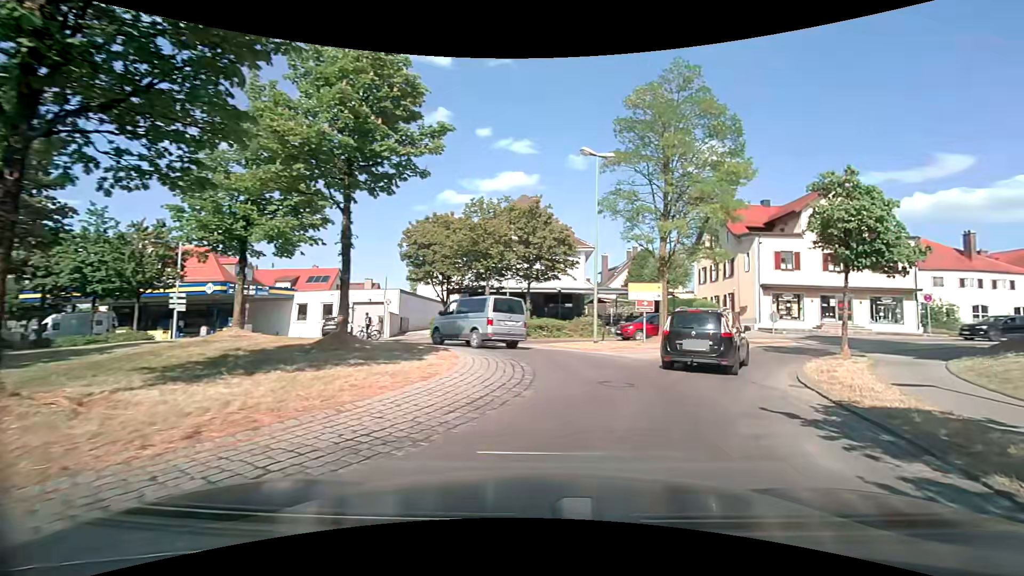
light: Day
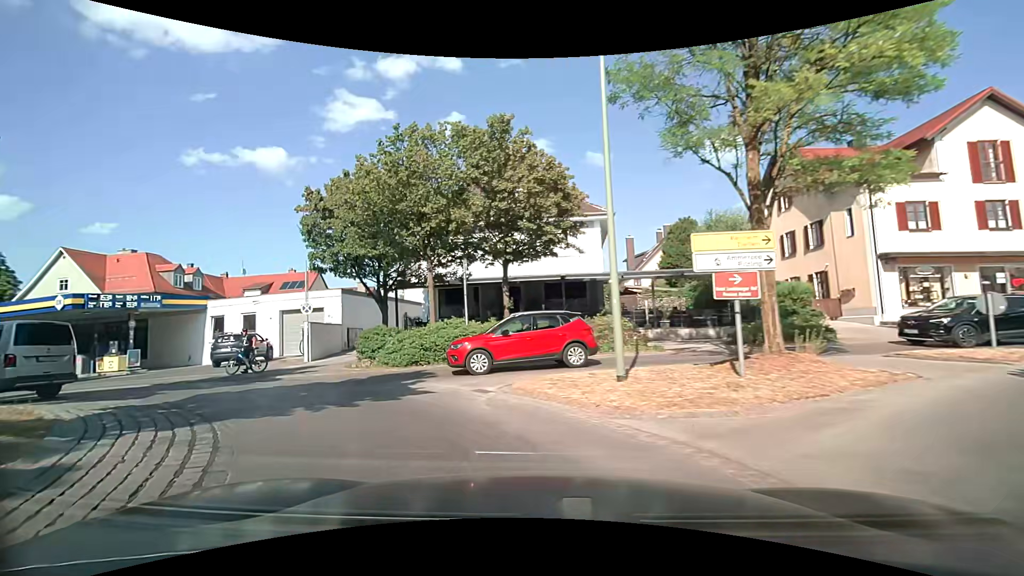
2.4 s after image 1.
(+1.6, +13.1) m; -4°
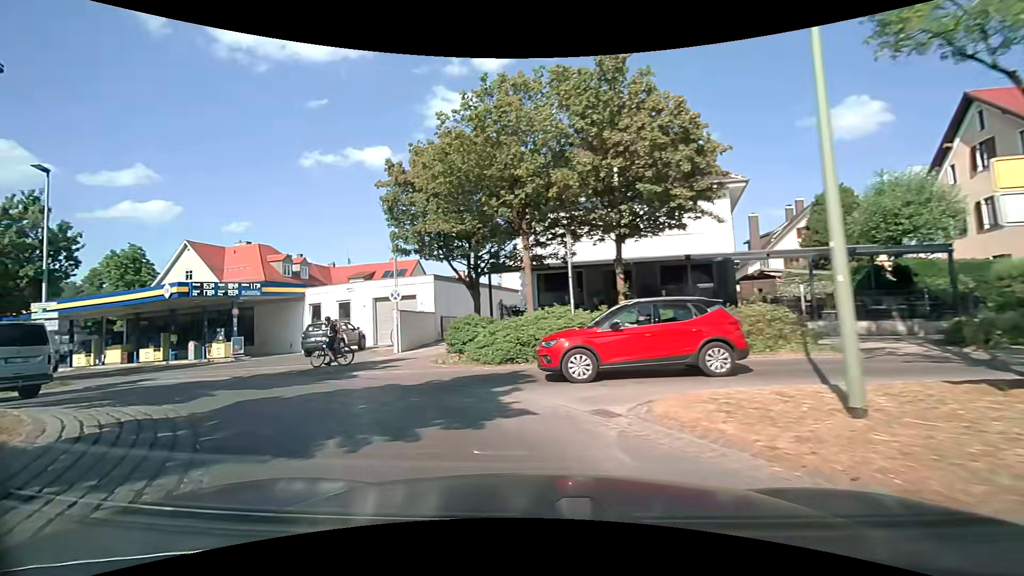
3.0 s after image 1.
(-0.3, +3.3) m; -11°
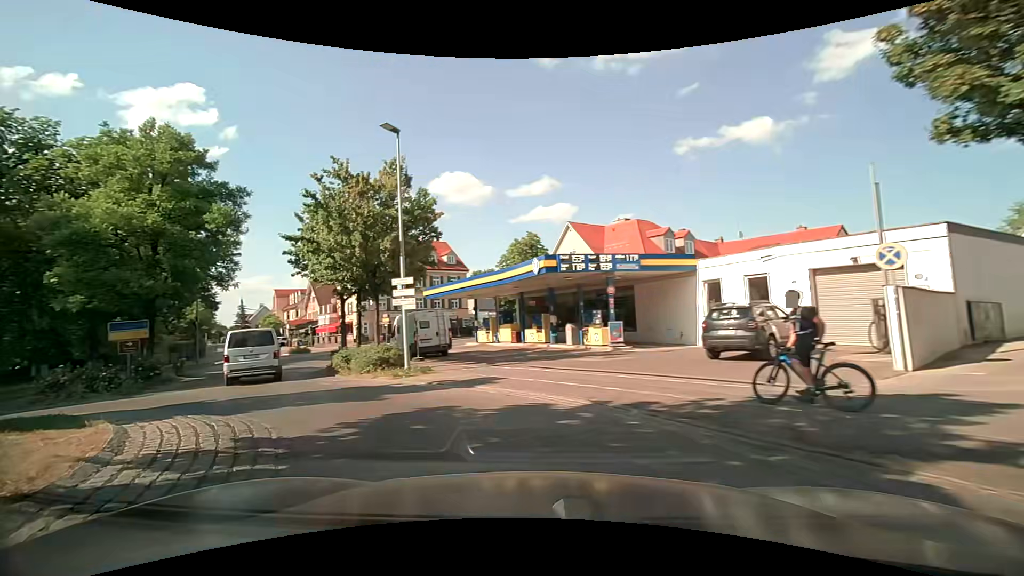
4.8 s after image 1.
(-3.4, +8.9) m; -42°
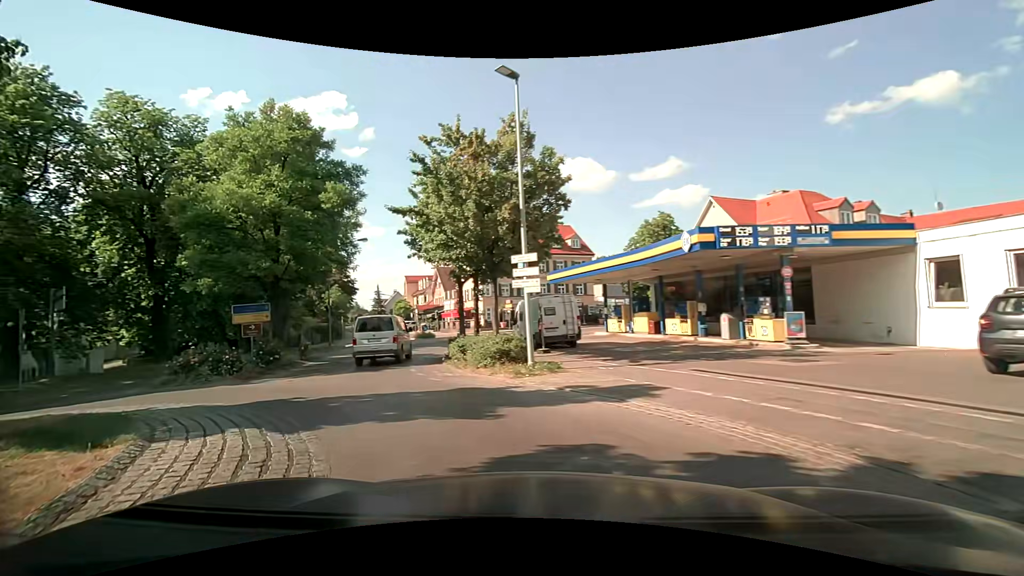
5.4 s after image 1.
(-0.4, +3.3) m; -13°
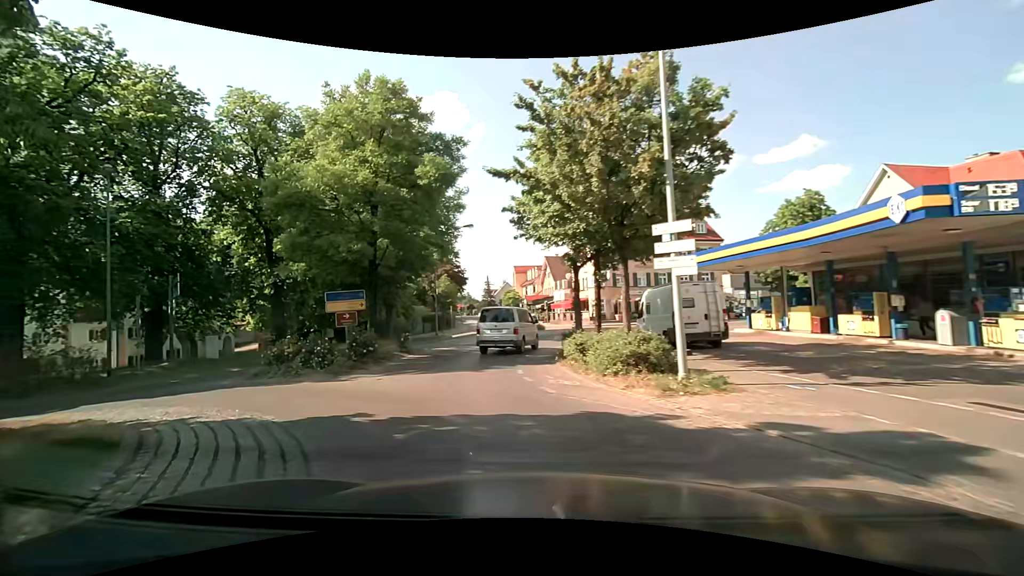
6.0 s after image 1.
(-0.5, +3.4) m; -14°
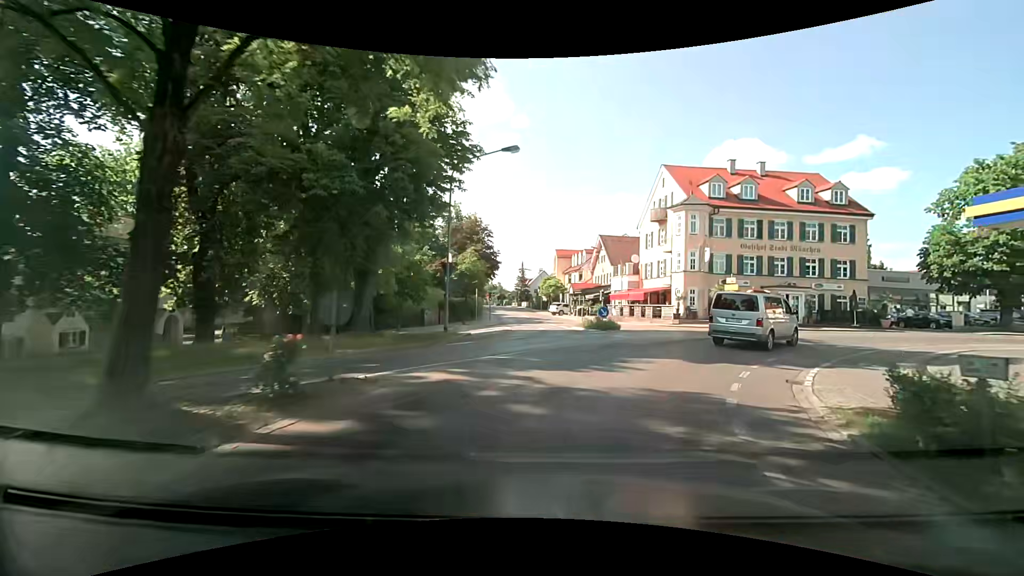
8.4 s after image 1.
(-1.8, +15.7) m; -1°
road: service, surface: asphalt
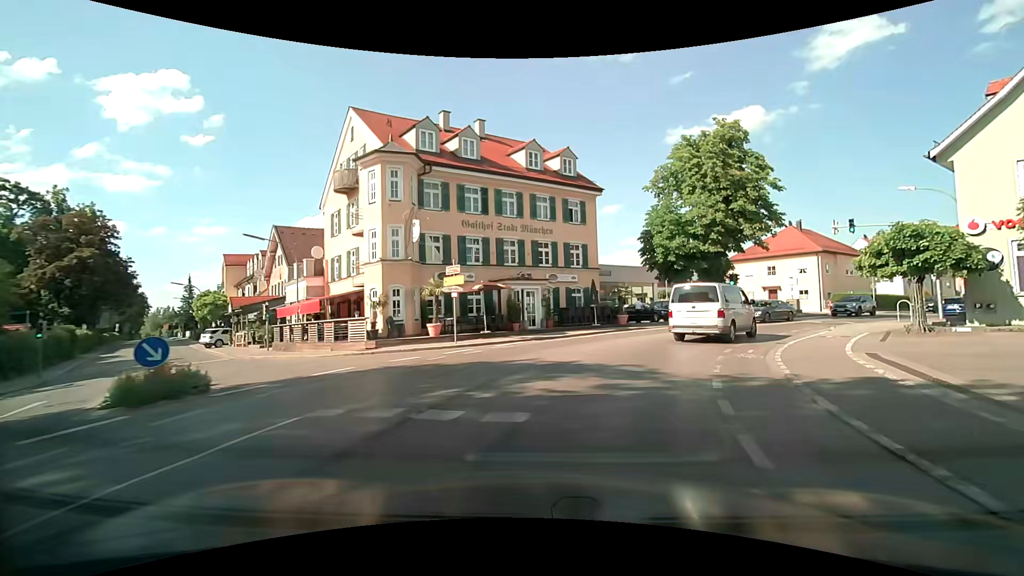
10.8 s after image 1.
(+3.8, +15.3) m; +30°
(+1, +10) (+6, +19) (+12, +27) (+19, +34) (+27, +40) (+34, +46) (+42, +53) (+50, +59) (+57, +66) (+65, +72) m
